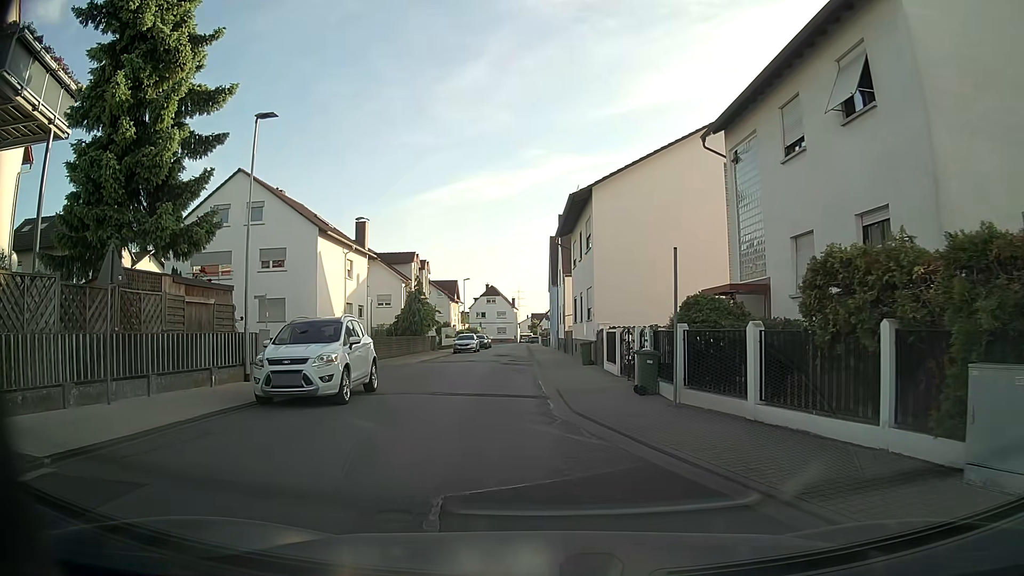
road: residential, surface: asphalt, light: Day
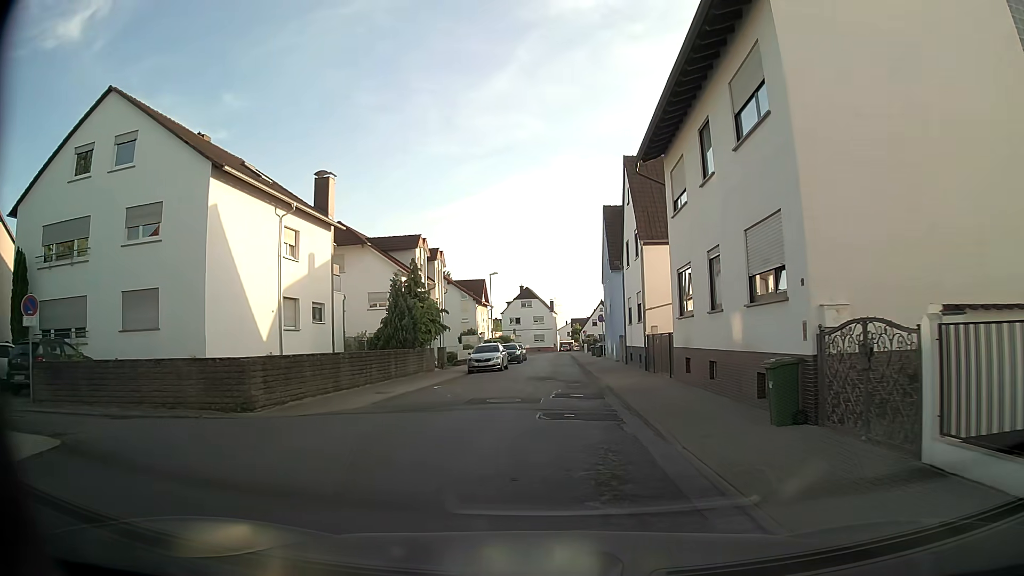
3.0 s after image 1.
(-1.0, +18.0) m; -4°
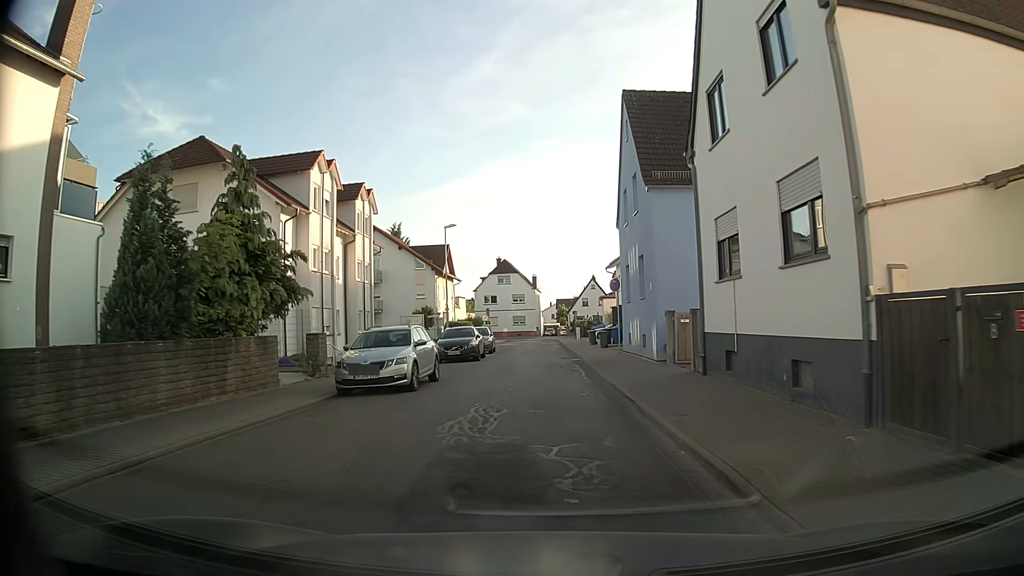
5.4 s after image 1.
(+0.4, +20.0) m; +2°
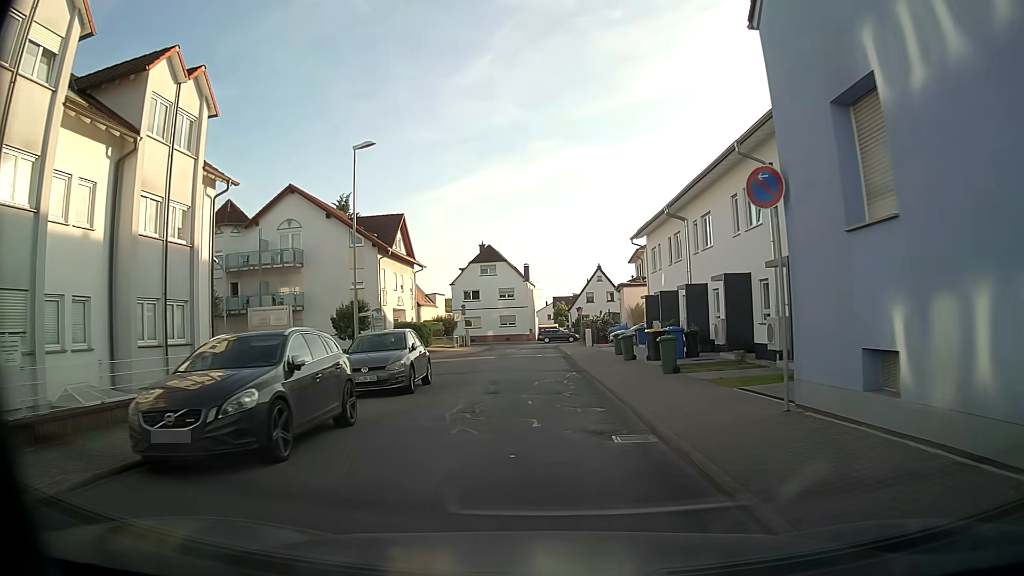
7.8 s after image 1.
(+0.3, +21.0) m; +1°
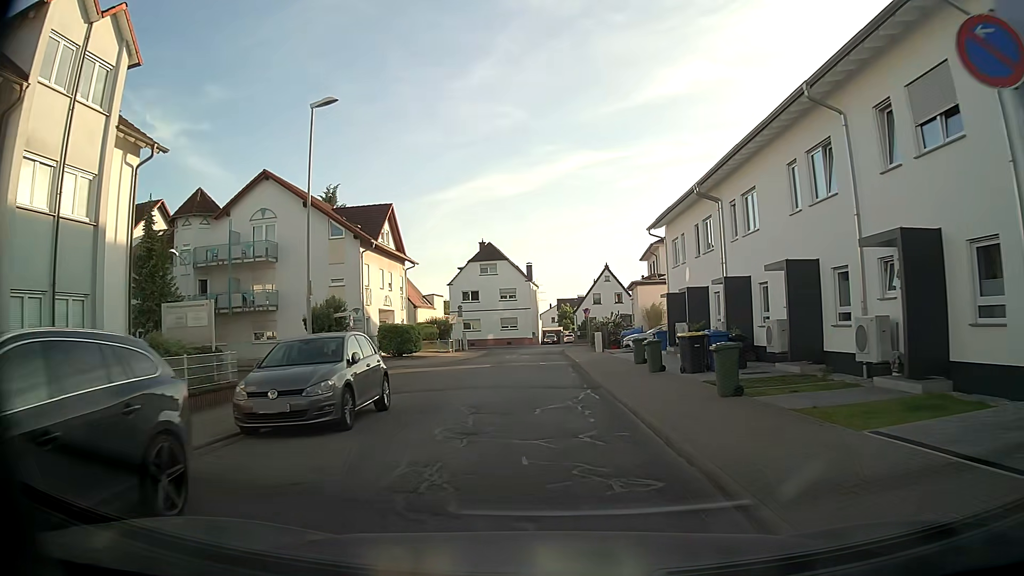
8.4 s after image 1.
(0.0, +5.2) m; 0°
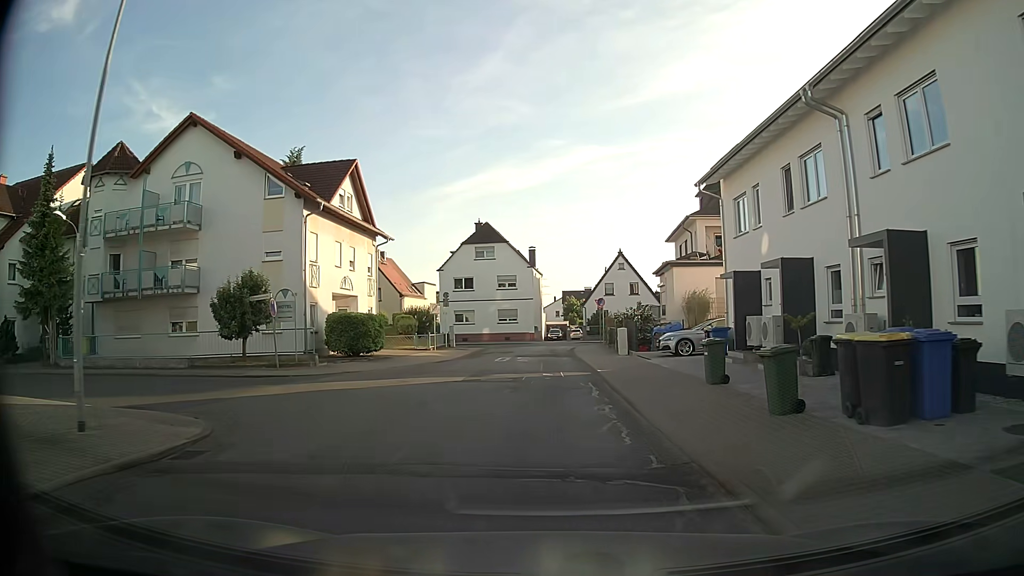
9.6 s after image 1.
(-0.1, +10.4) m; -1°
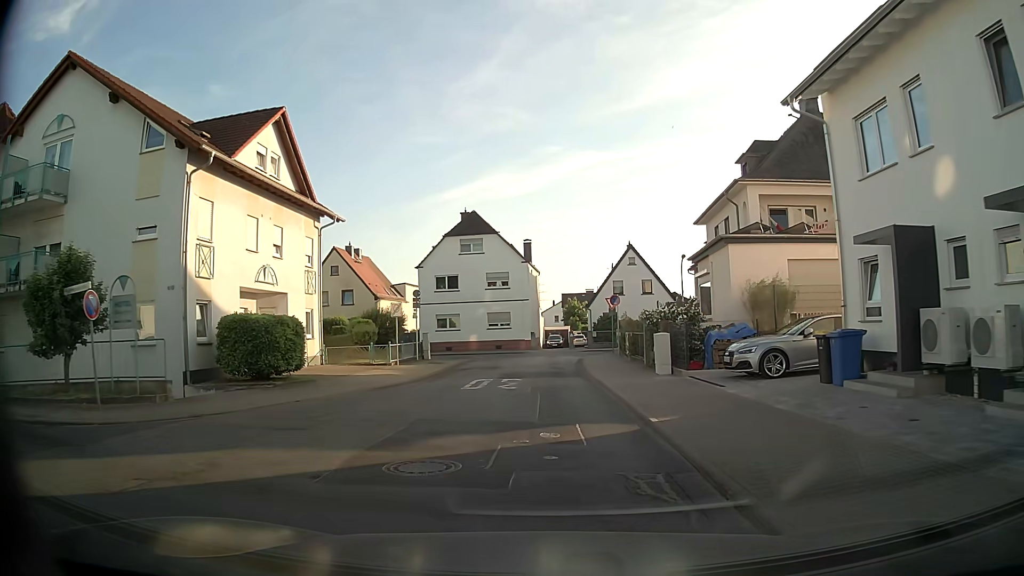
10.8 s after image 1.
(+0.2, +10.2) m; +2°
